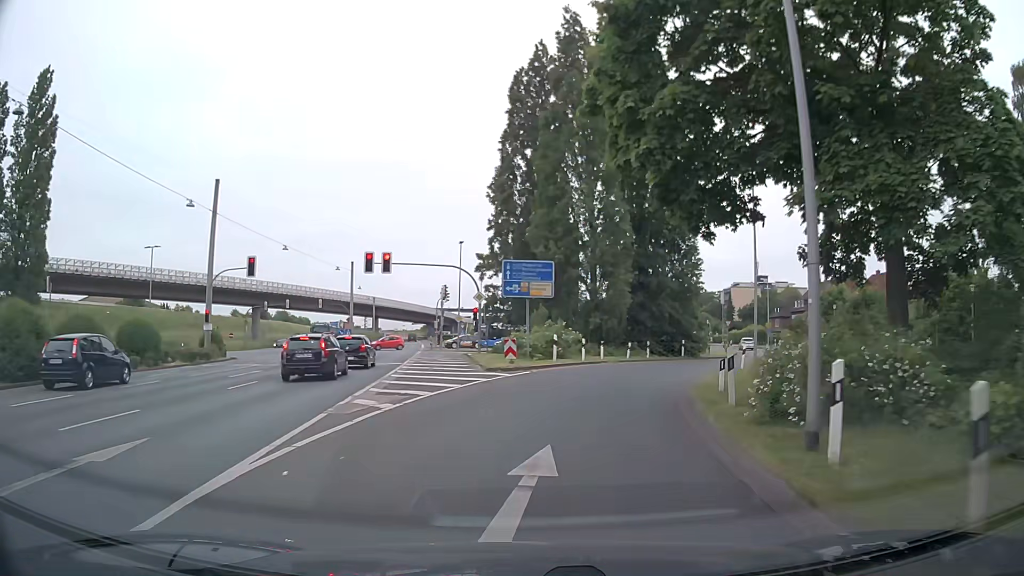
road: secondary_link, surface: asphalt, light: Day
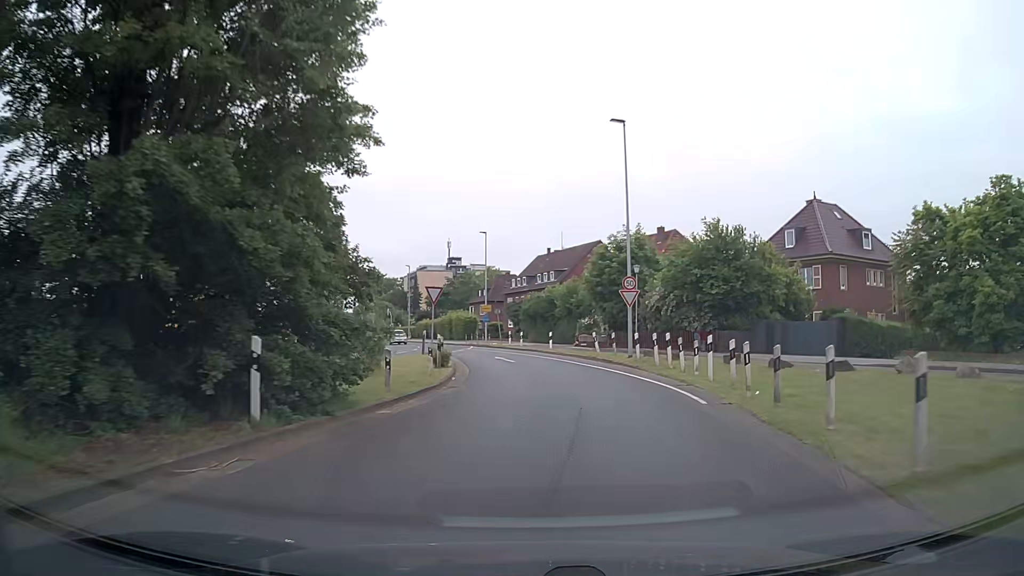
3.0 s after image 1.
(+9.2, +36.3) m; +27°
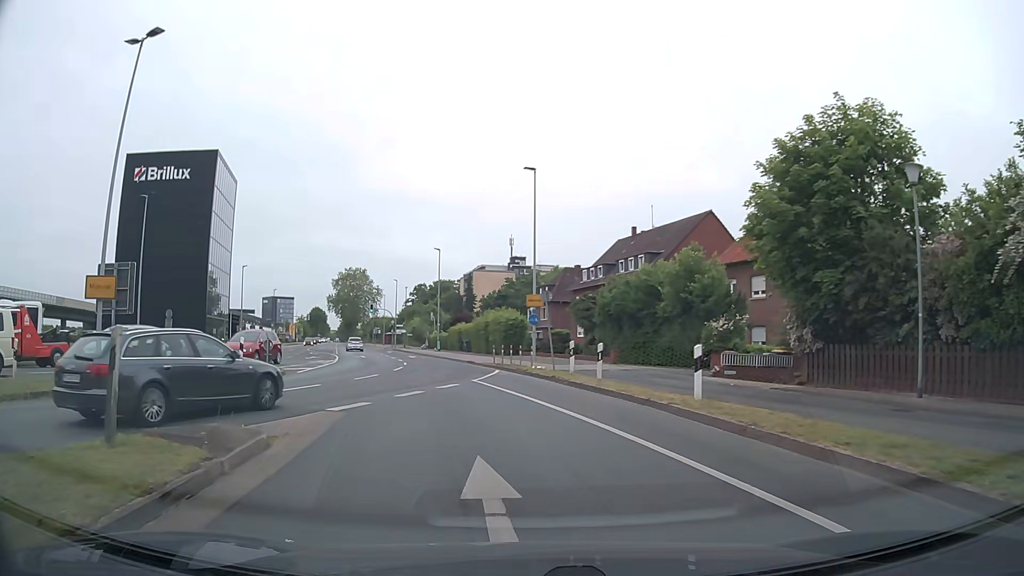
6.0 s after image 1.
(0.0, +27.0) m; -6°
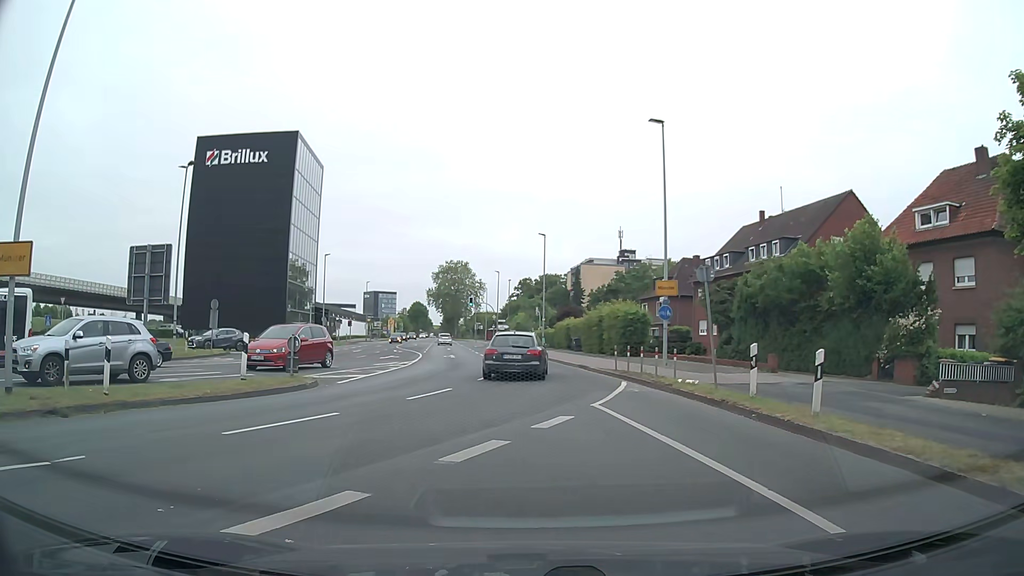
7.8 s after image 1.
(-0.6, +7.5) m; -9°
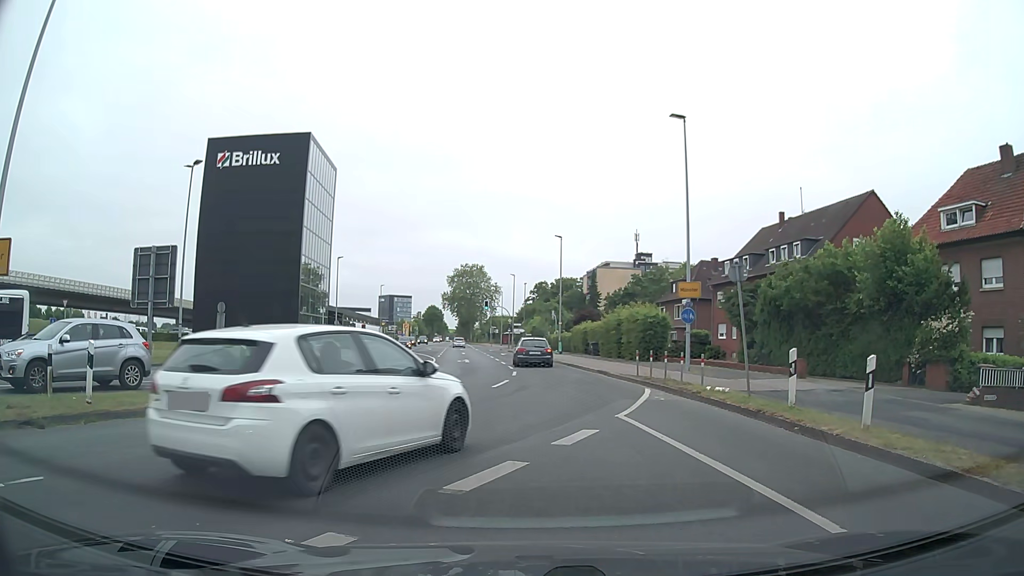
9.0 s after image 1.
(0.0, +1.0) m; +1°
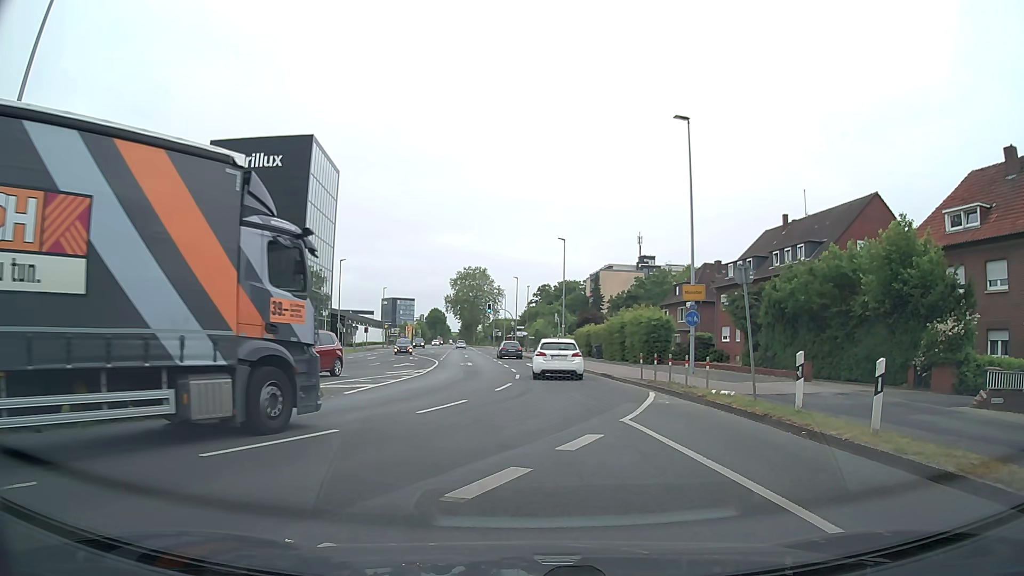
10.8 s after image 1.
(0.0, +0.2) m; 0°
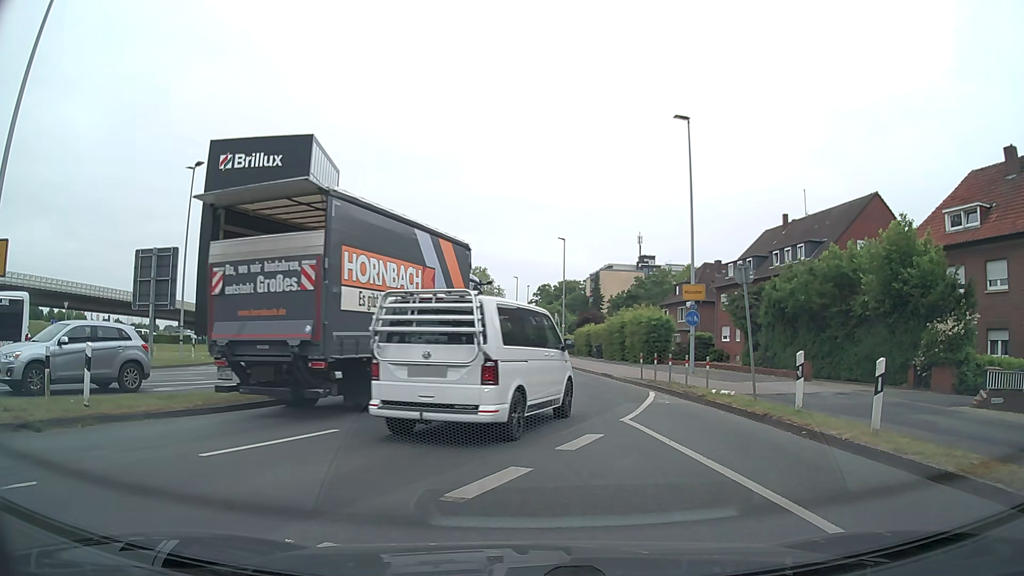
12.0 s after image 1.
(0.0, 0.0) m; 0°
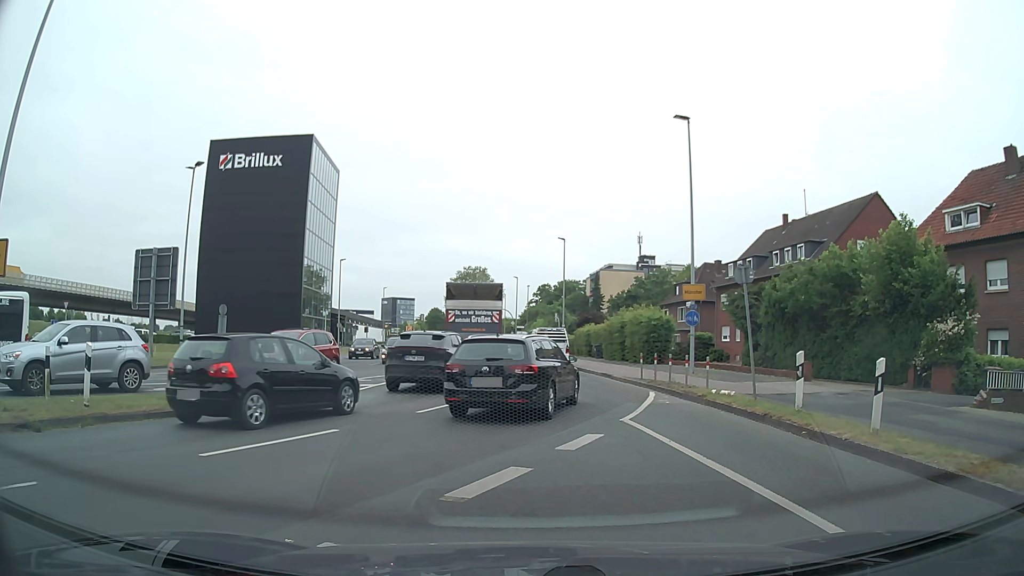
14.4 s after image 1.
(0.0, 0.0) m; 0°
